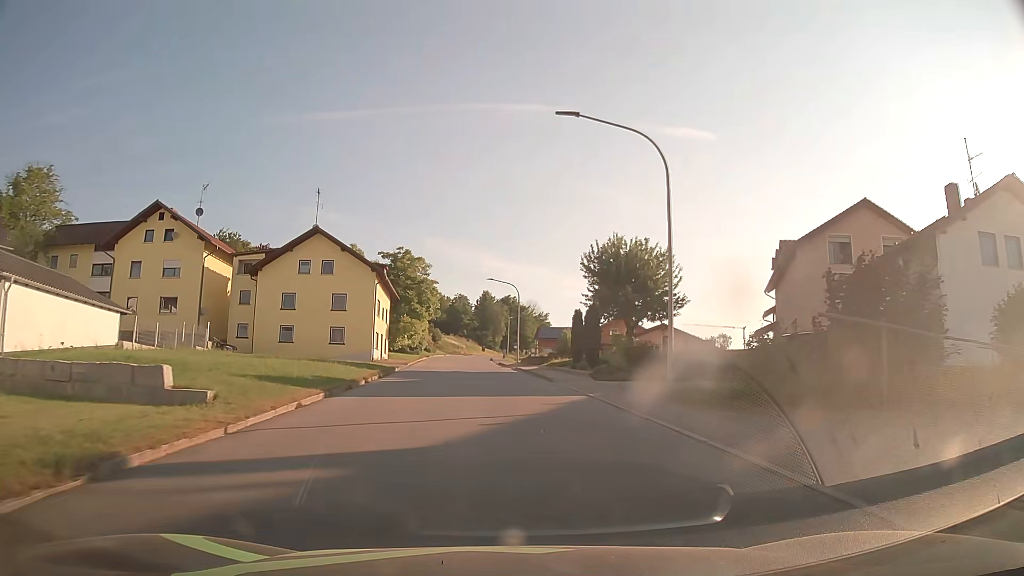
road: tertiary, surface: asphalt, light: Day
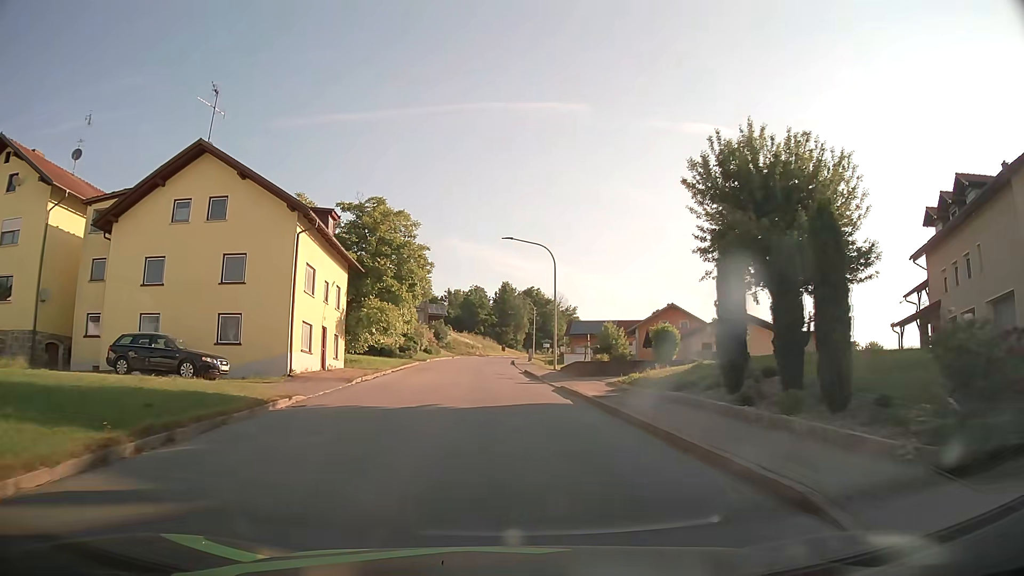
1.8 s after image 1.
(-0.4, +22.1) m; -2°
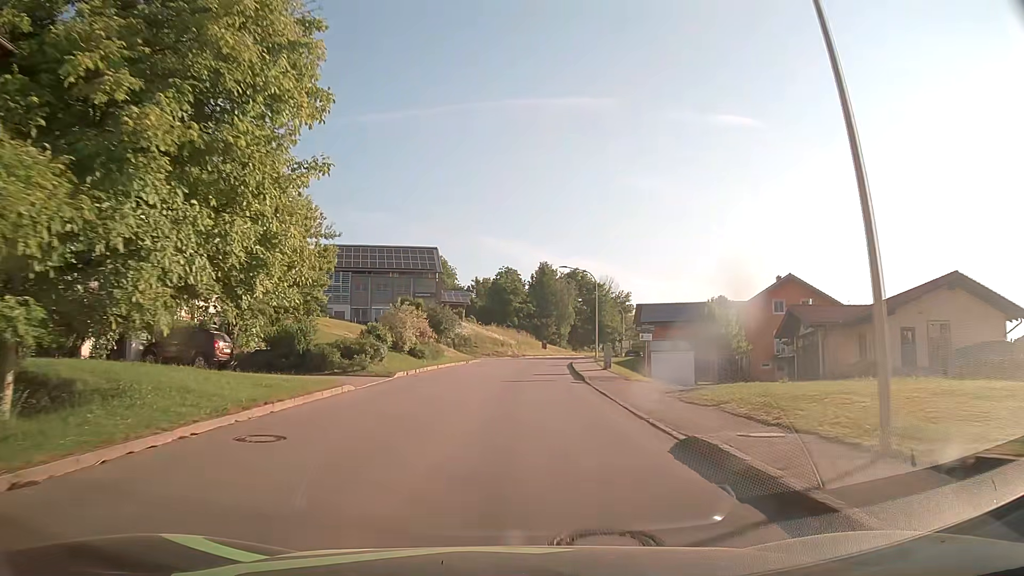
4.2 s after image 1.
(-0.8, +30.0) m; -3°
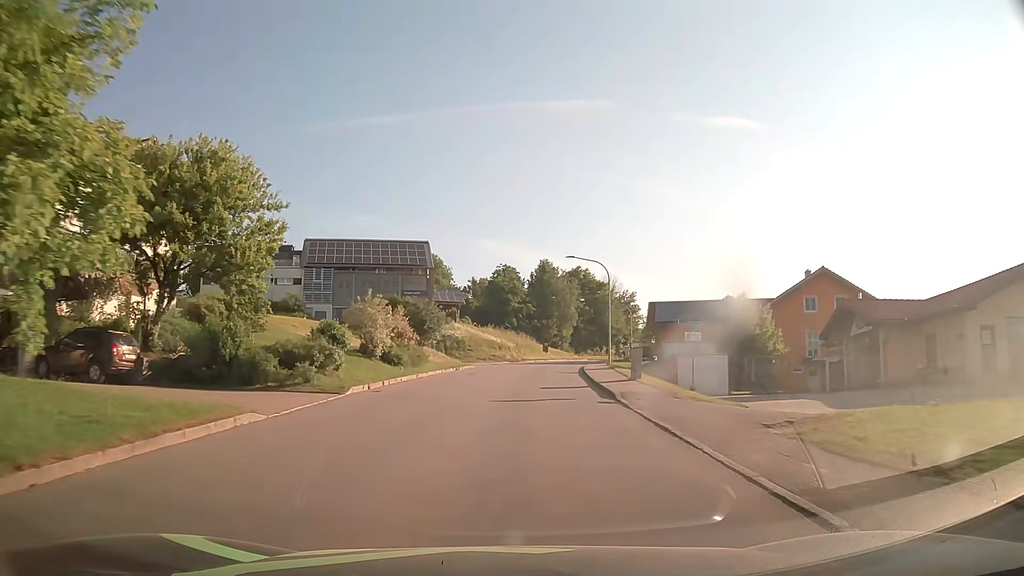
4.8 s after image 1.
(0.0, +7.6) m; 0°
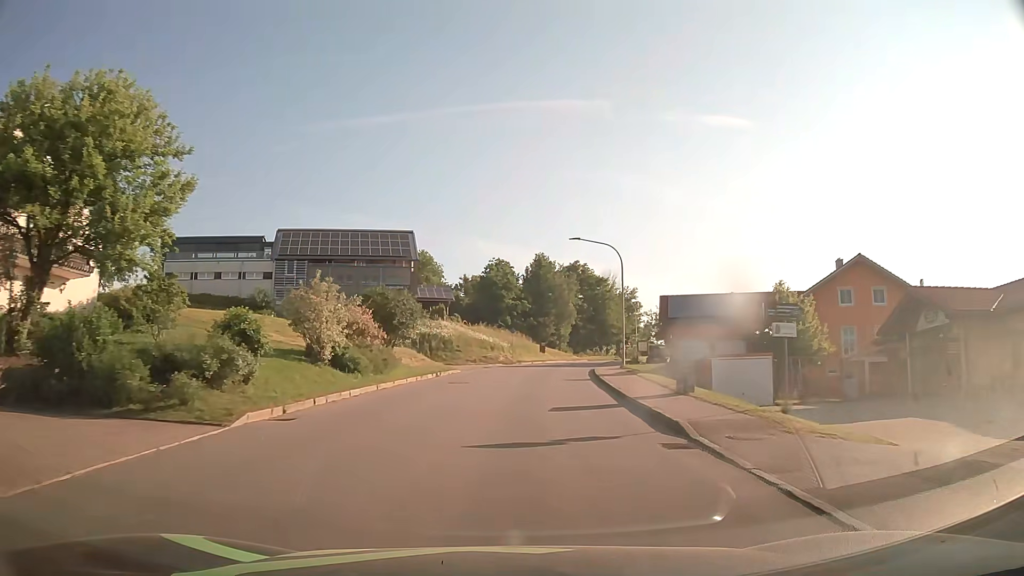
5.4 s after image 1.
(0.0, +7.6) m; 0°
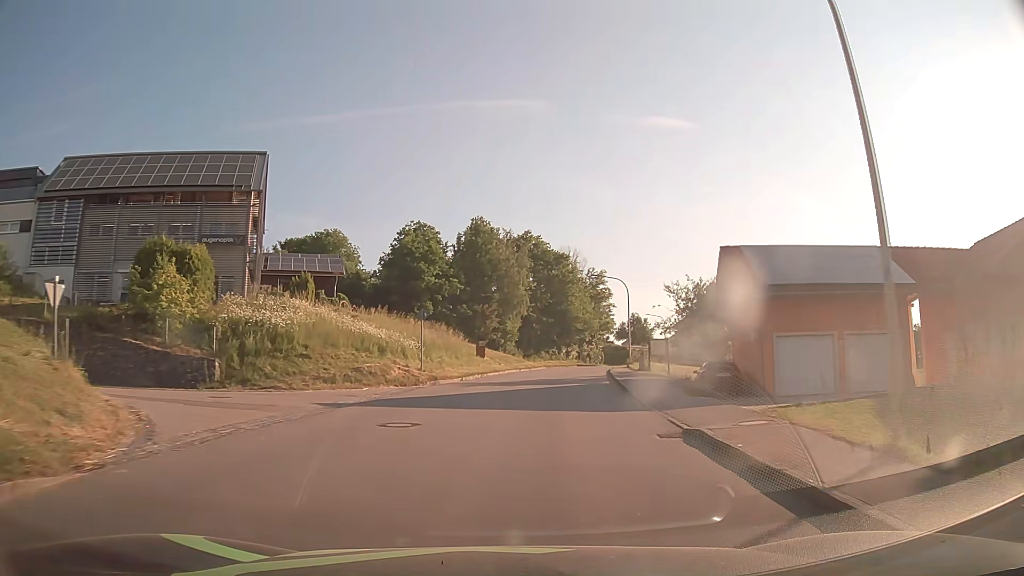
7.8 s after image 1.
(+1.3, +30.3) m; +5°
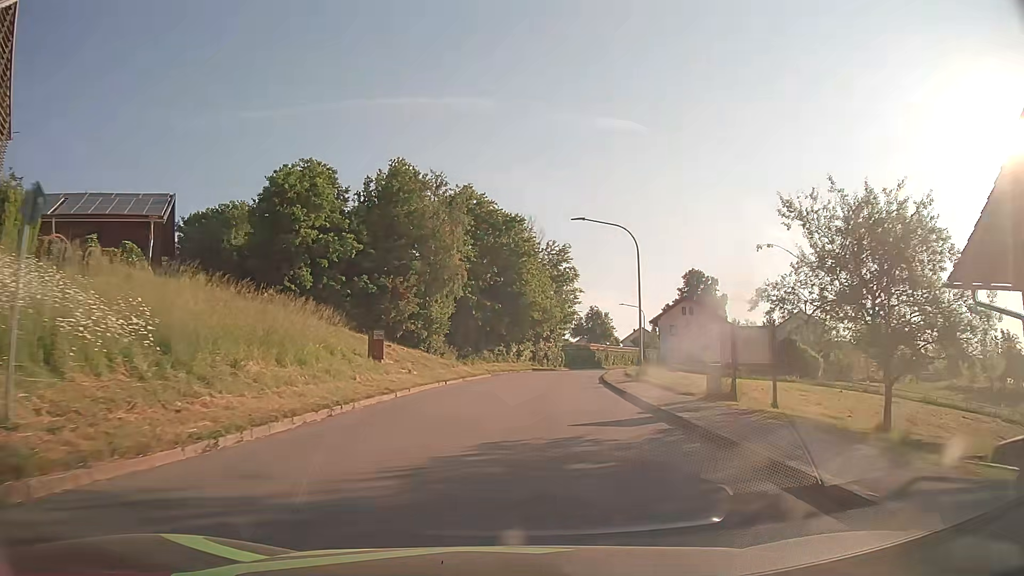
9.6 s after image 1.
(+1.1, +22.8) m; +5°
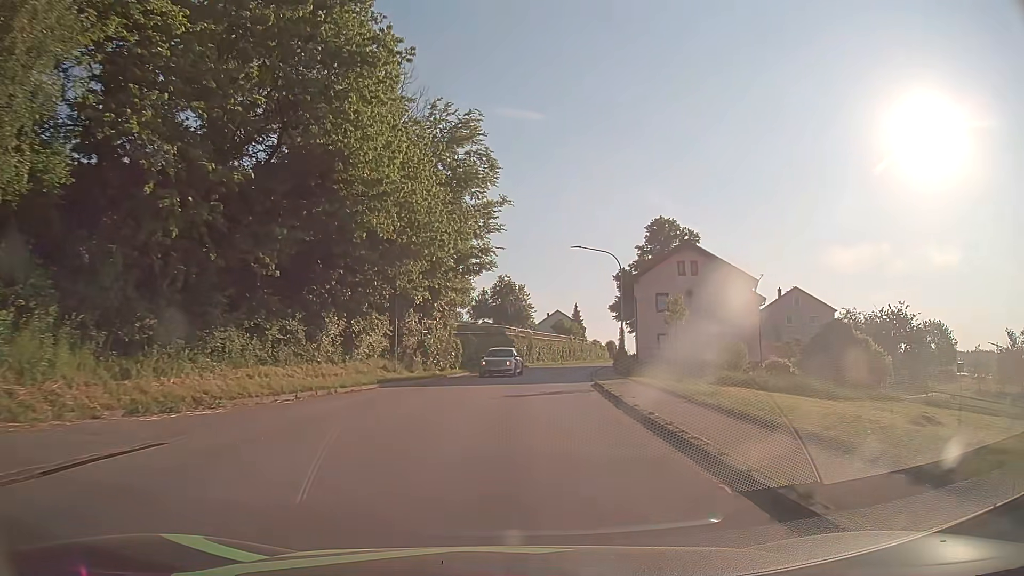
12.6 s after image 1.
(+2.9, +38.3) m; +9°
(0, +10) (+1, +20) (+2, +30) (+3, +40) (+5, +50) (+7, +59) (+9, +69) (+12, +79) (+15, +88) (+18, +98) m
